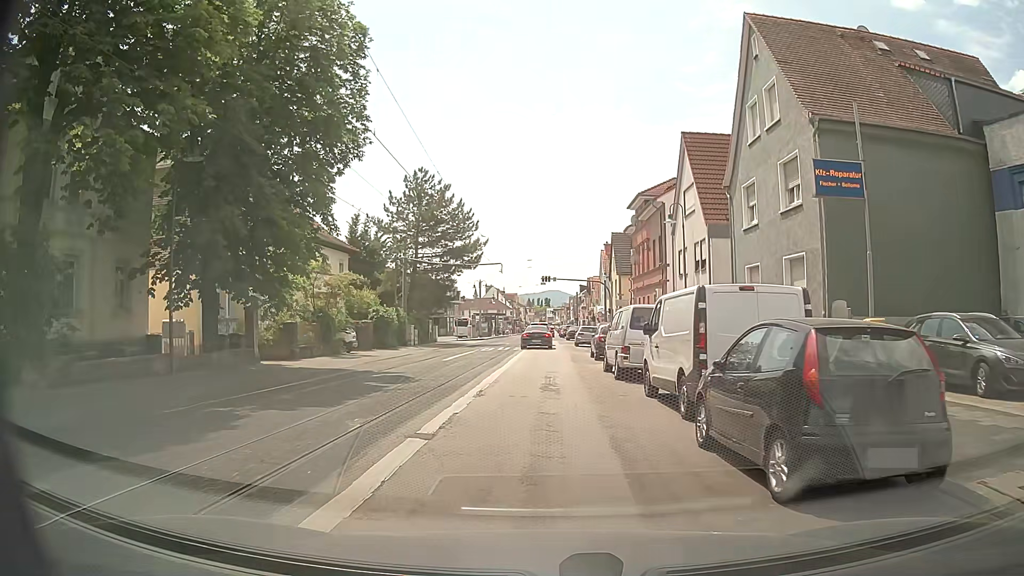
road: tertiary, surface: asphalt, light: Day
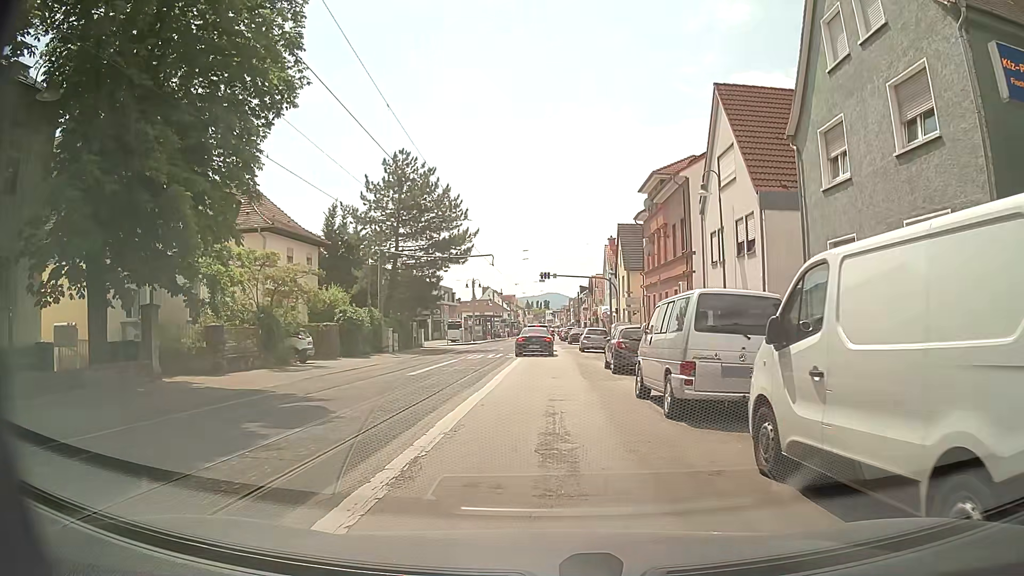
(0.0, +7.2) m; 0°
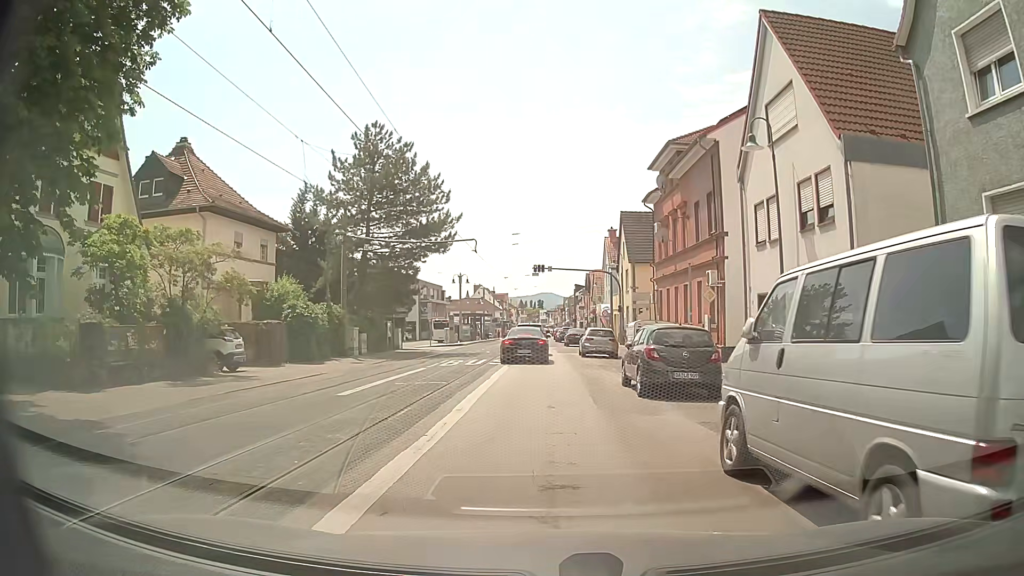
(0.0, +6.8) m; 0°
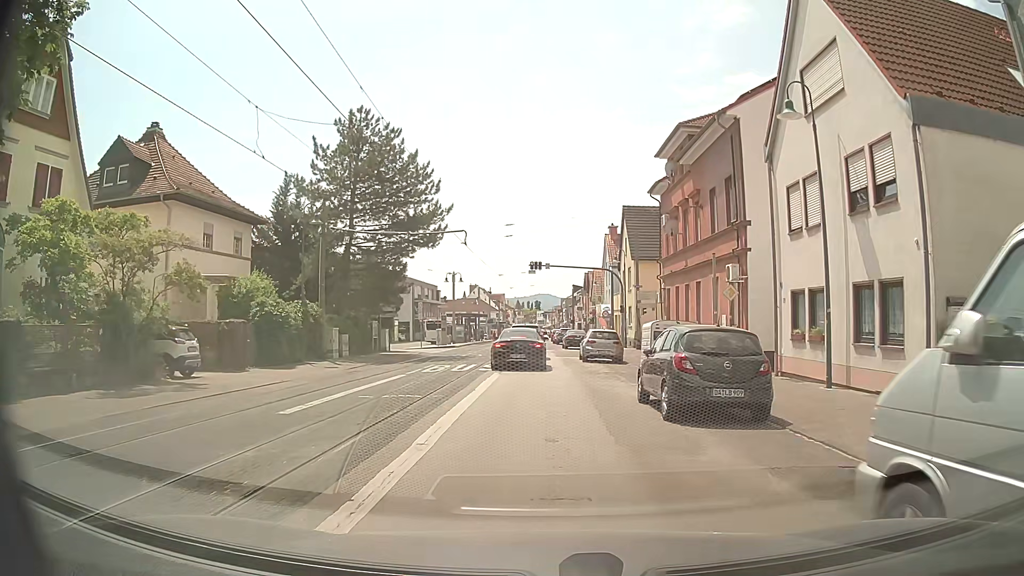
(0.0, +3.3) m; 0°
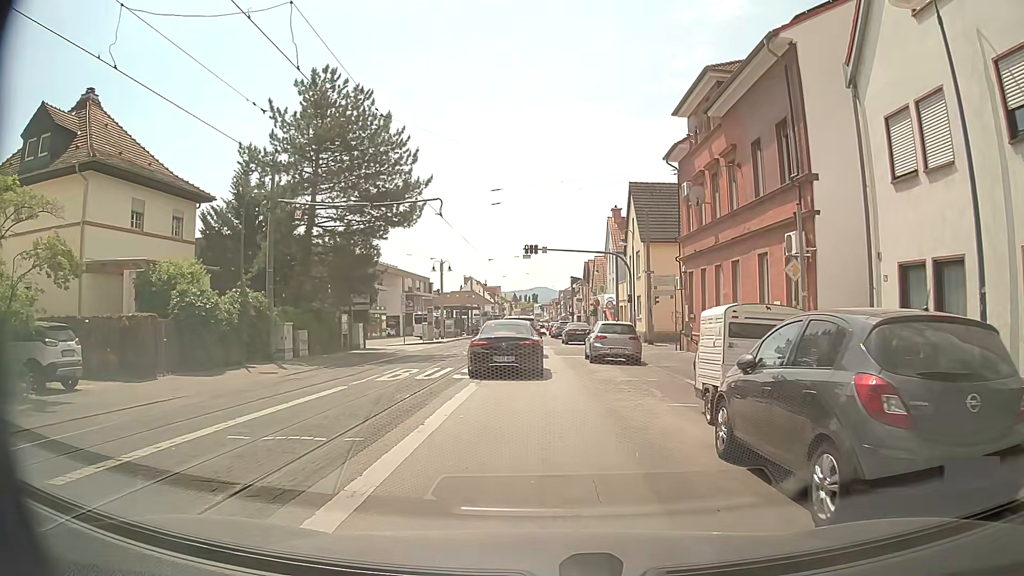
(+0.1, +6.2) m; +2°
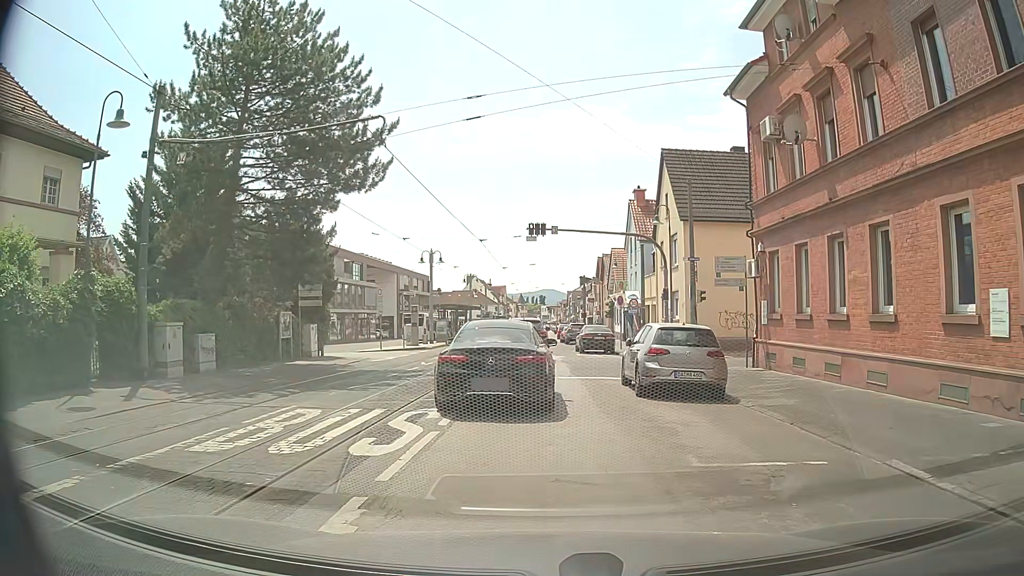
(-0.3, +9.9) m; -3°
(0, +10) (0, +20) (0, +30) (+1, +40) (+1, +50) (+1, +60) (+1, +70) (+1, +80) (+1, +90) (+2, +100) m
